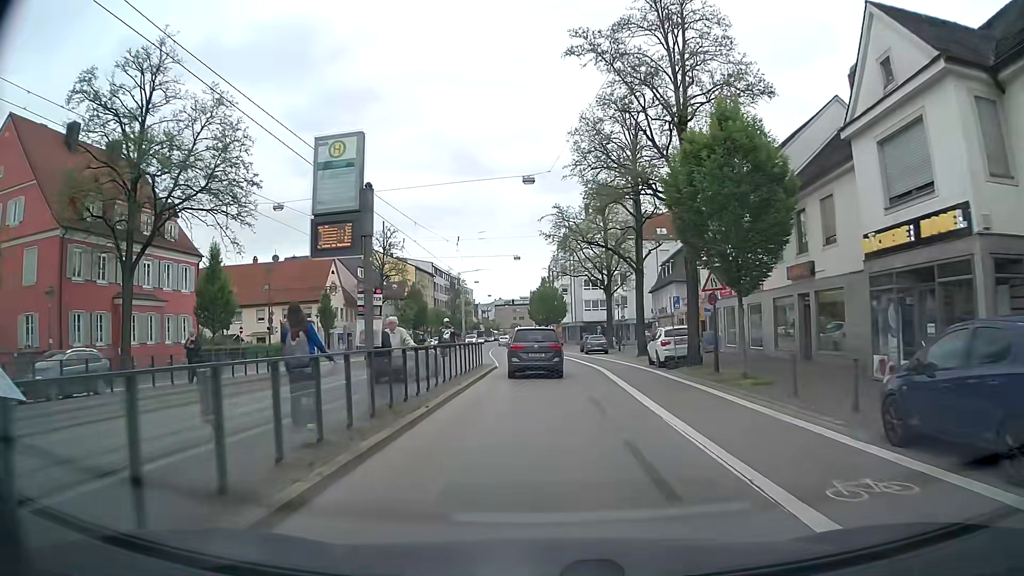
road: tertiary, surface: asphalt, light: Day
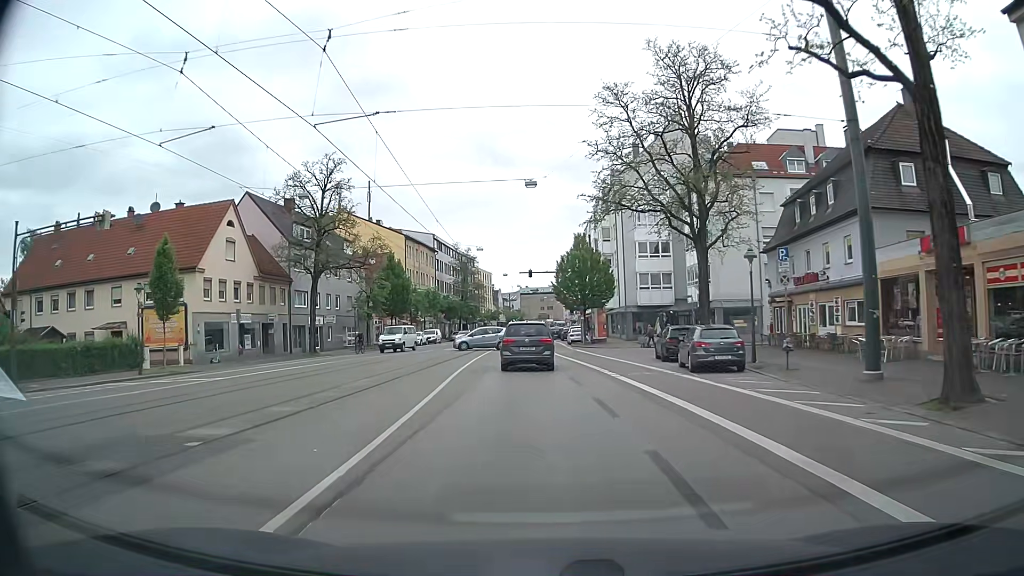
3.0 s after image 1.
(-0.3, +31.1) m; -3°
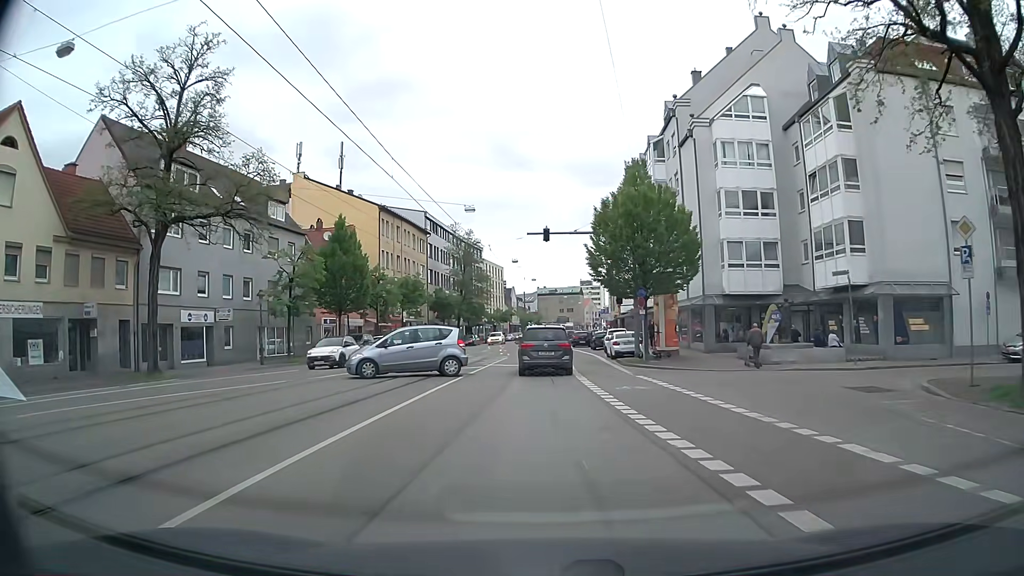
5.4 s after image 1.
(-0.1, +24.4) m; -1°
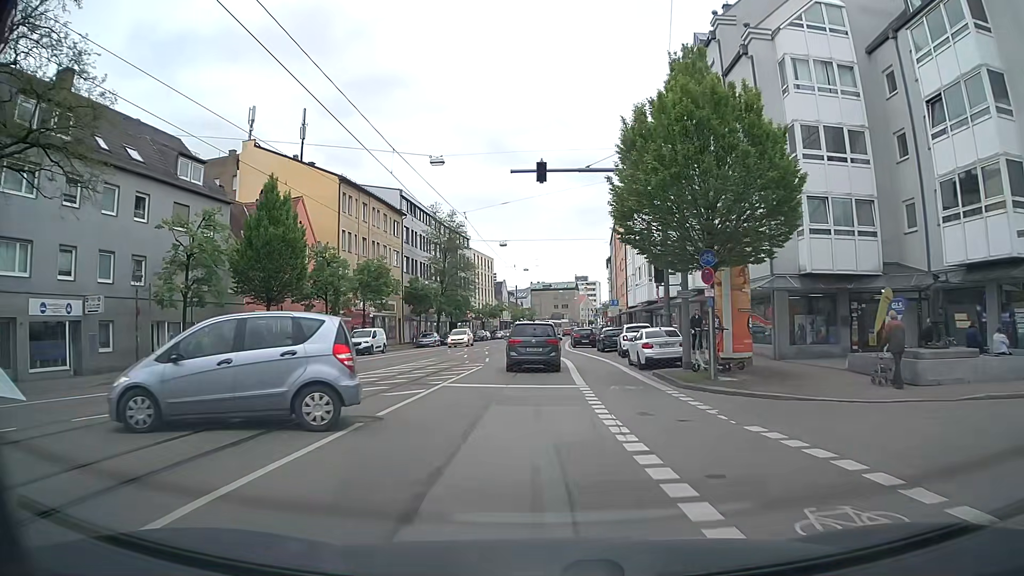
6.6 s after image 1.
(0.0, +12.3) m; 0°
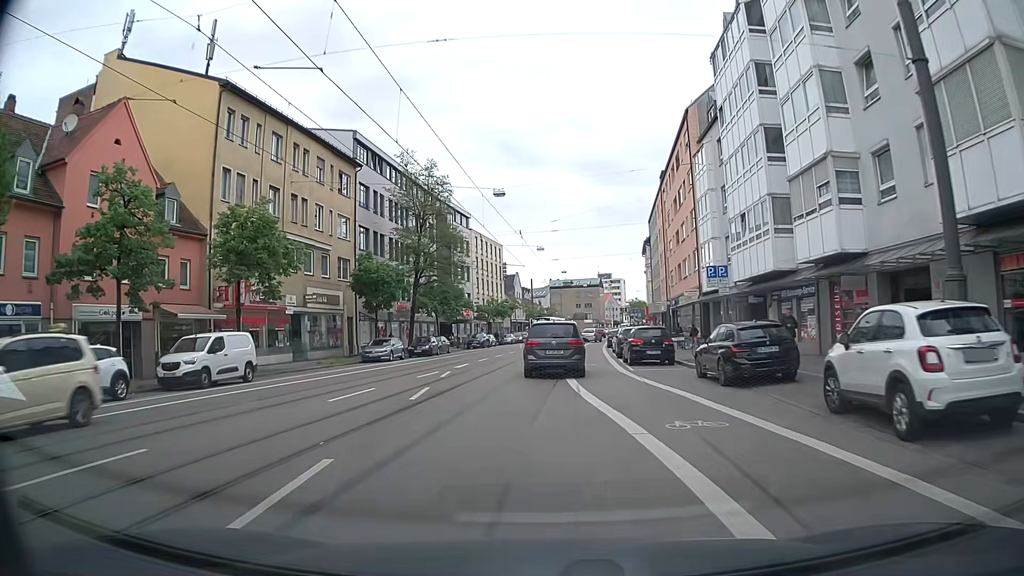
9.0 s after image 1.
(0.0, +25.4) m; -2°
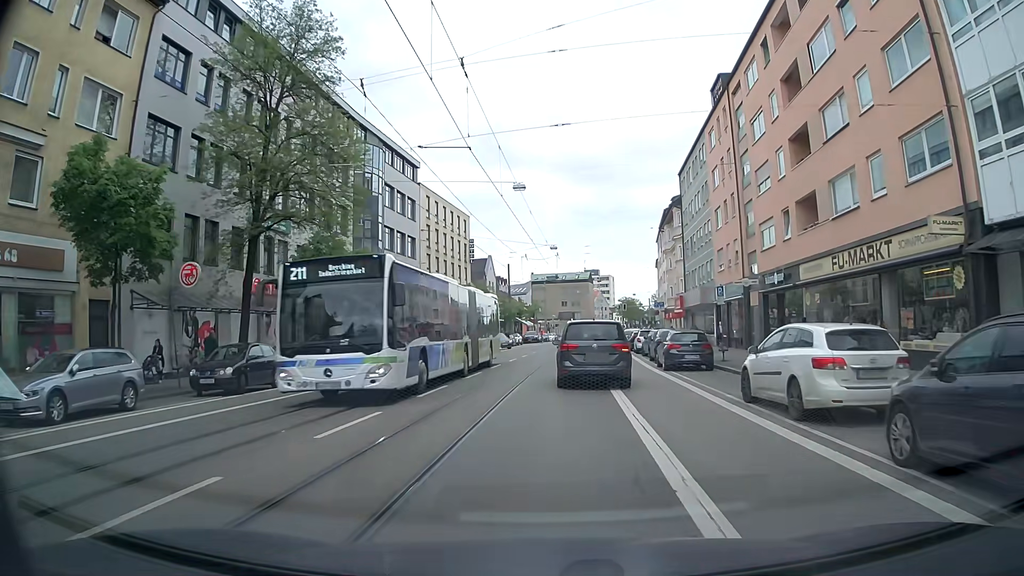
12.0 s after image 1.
(+0.2, +28.9) m; +2°
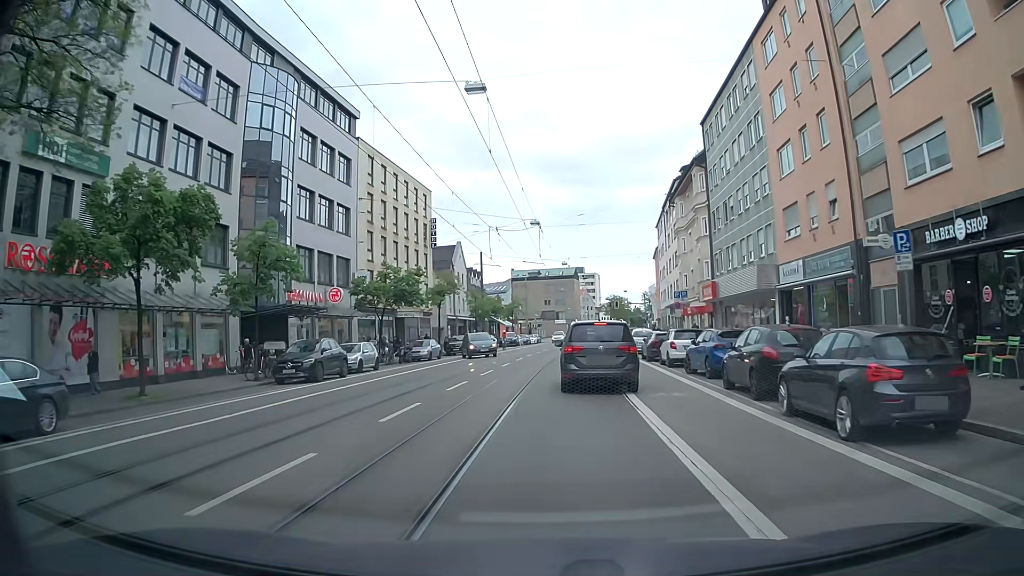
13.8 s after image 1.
(+0.2, +16.0) m; +2°
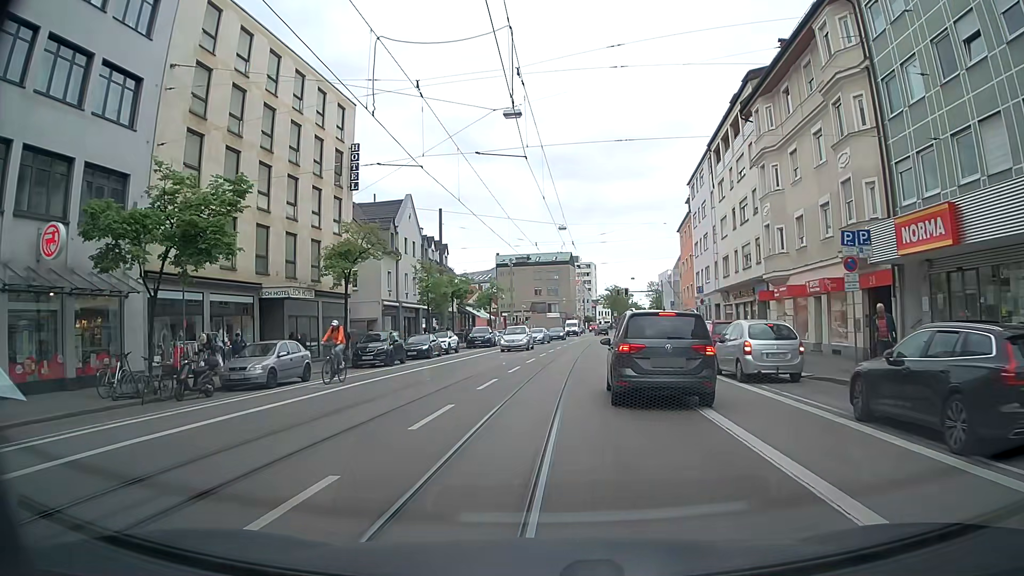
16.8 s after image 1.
(+0.1, +25.1) m; 0°
(0, +10) (0, +20) (+1, +30) (+2, +40) (+4, +50) (+5, +60) (+7, +70) (+9, +79) (+11, +89) (+13, +99) m
